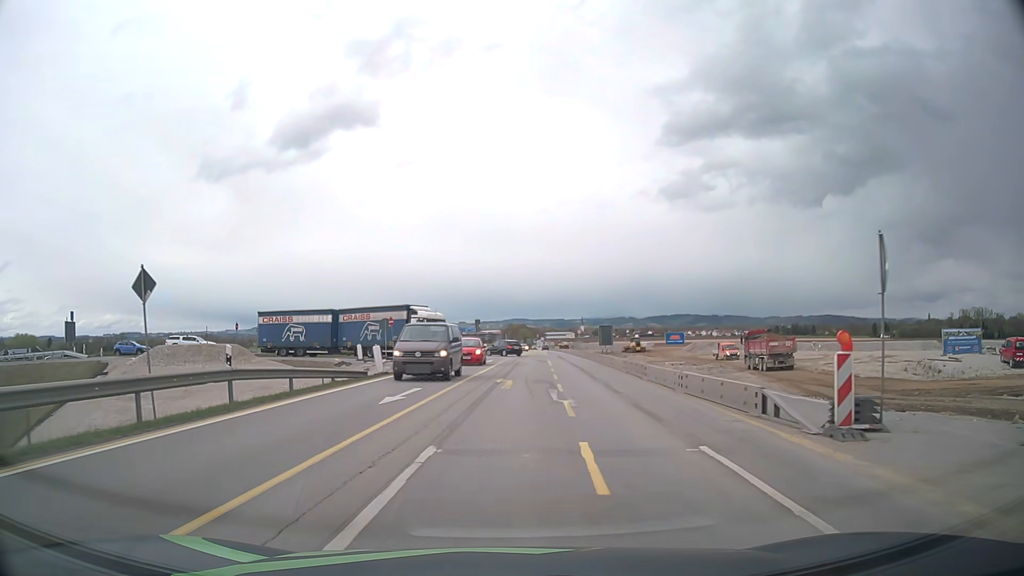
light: Day
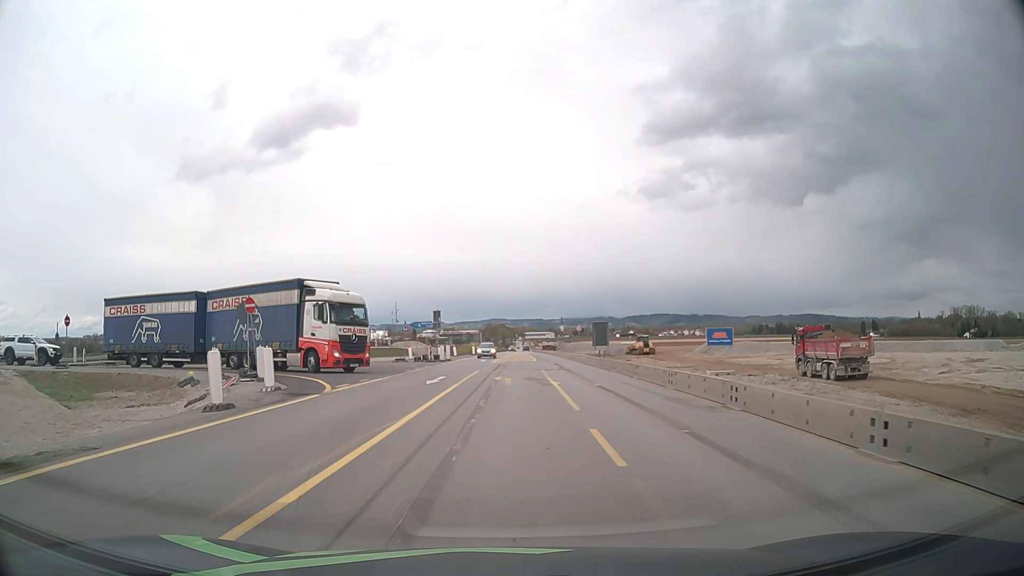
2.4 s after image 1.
(+0.9, +22.3) m; +2°
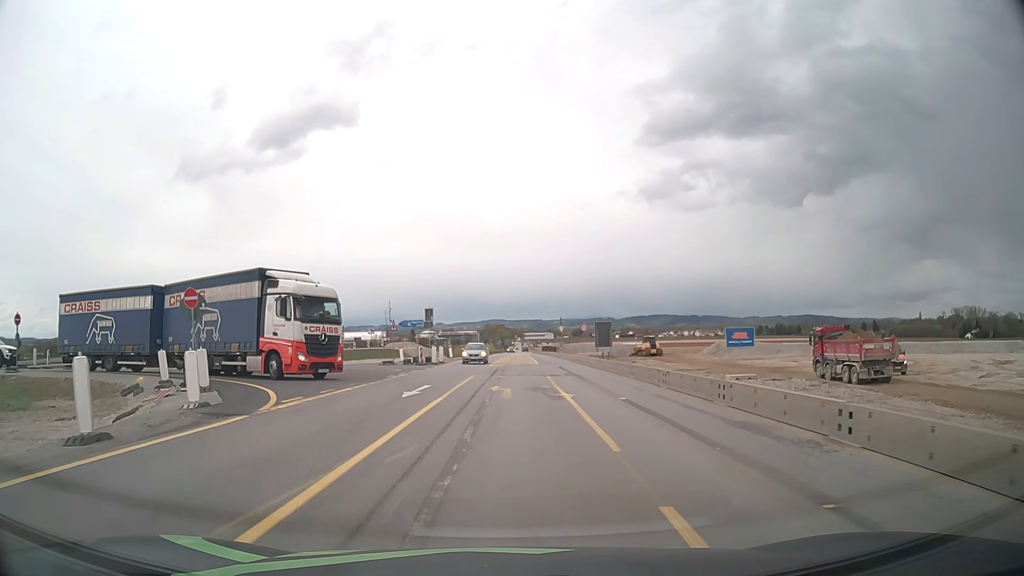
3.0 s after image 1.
(0.0, +4.8) m; 0°
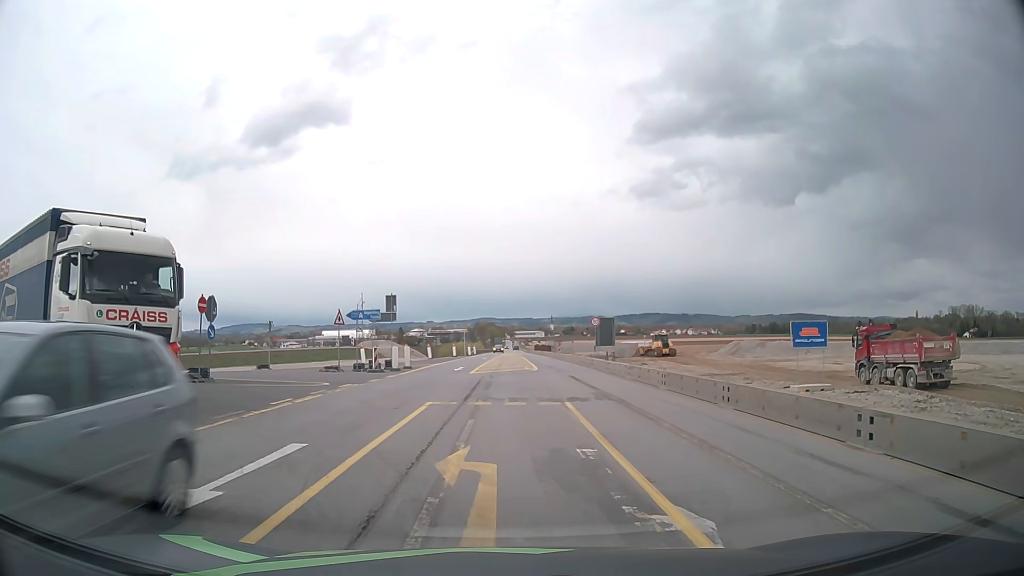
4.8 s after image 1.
(+0.1, +12.3) m; +1°
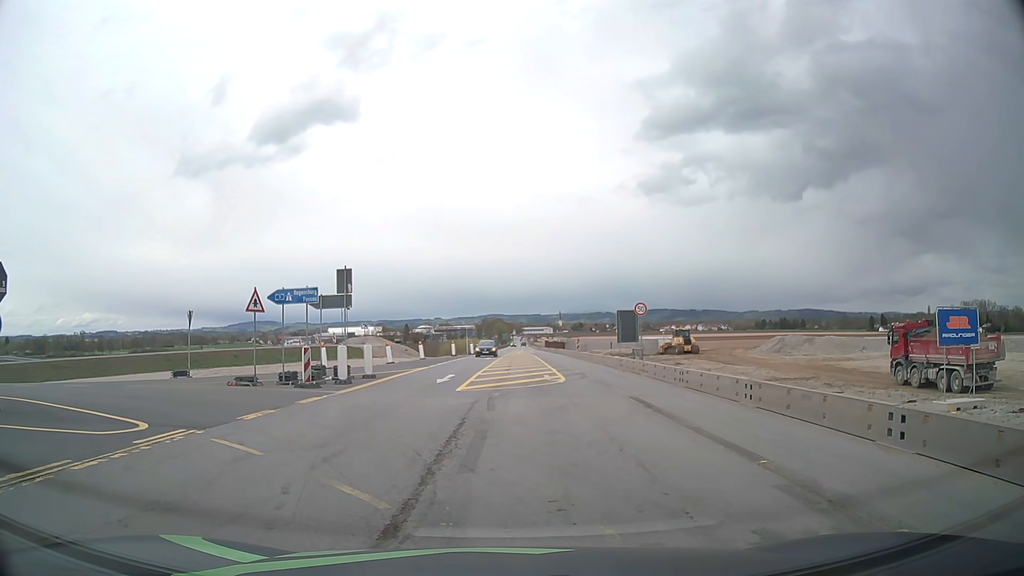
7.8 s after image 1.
(-0.1, +11.7) m; -2°
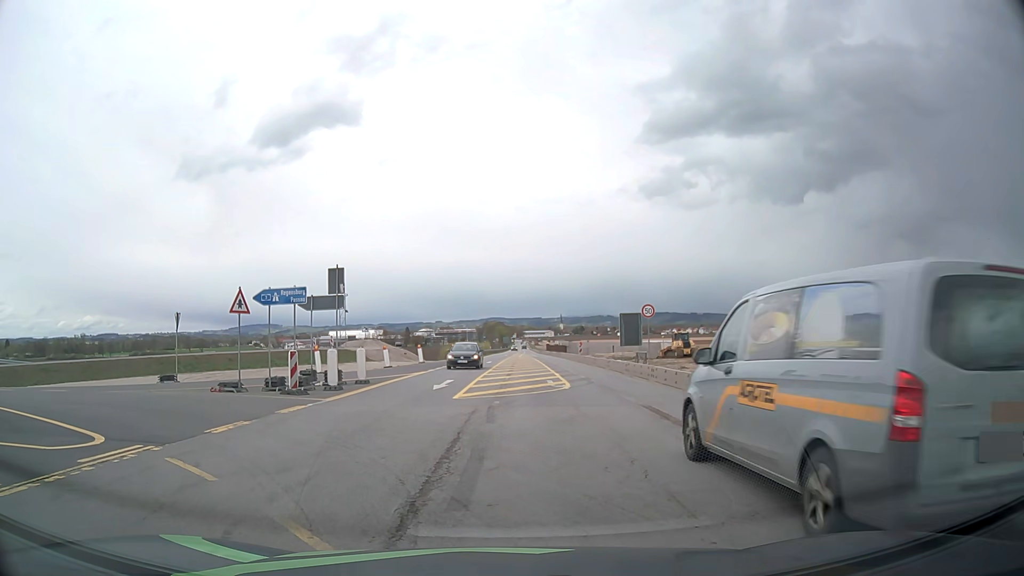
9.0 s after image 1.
(0.0, +1.3) m; 0°
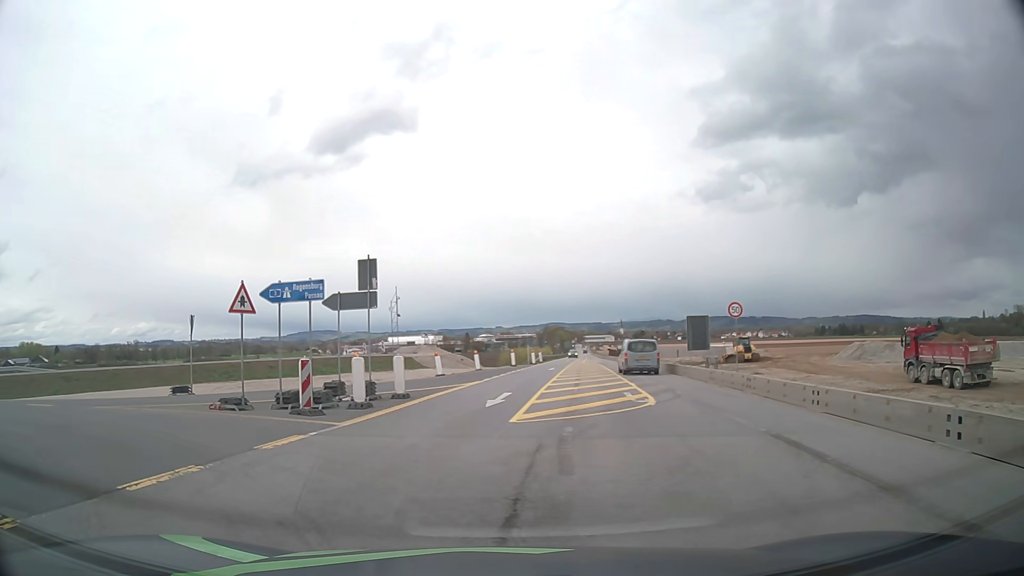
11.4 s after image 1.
(0.0, +4.4) m; -3°
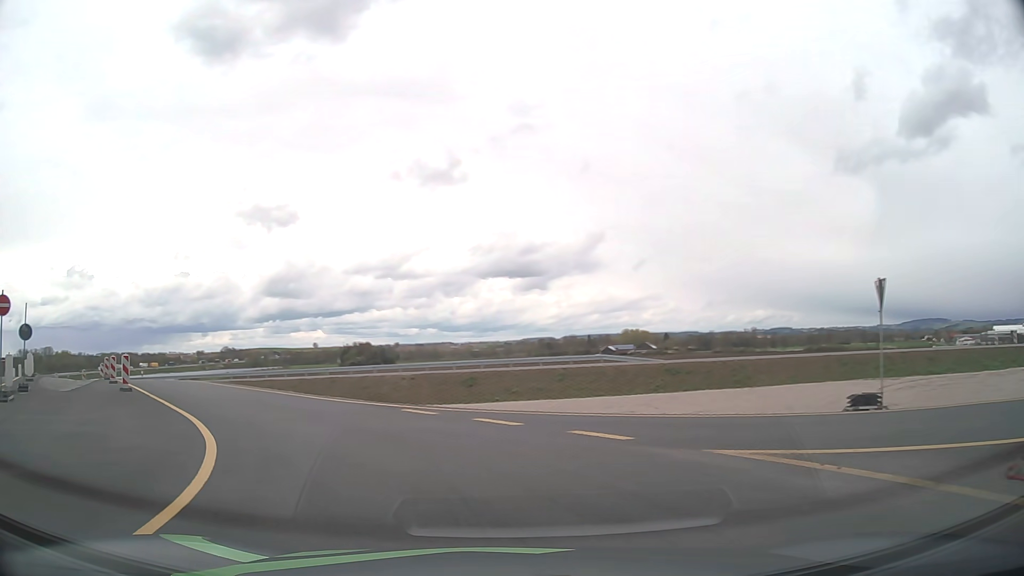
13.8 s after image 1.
(-5.2, +9.3) m; -55°
(-2, +10) (-7, +19) (-13, +27) (-19, +35) (-25, +42) (-32, +50) (-39, +56) (-47, +63) (-55, +69) (-63, +75) m
